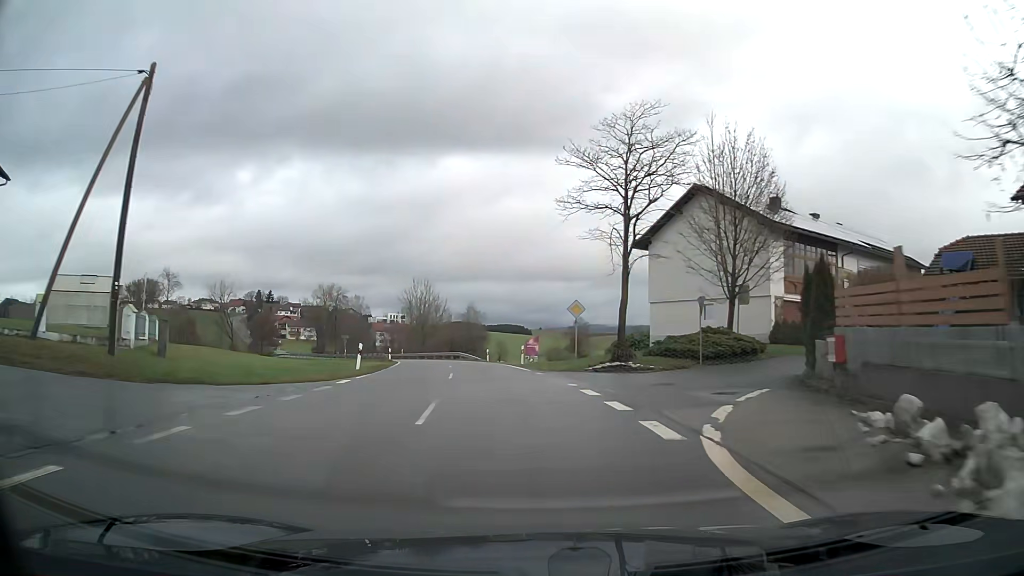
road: tertiary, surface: asphalt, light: Day
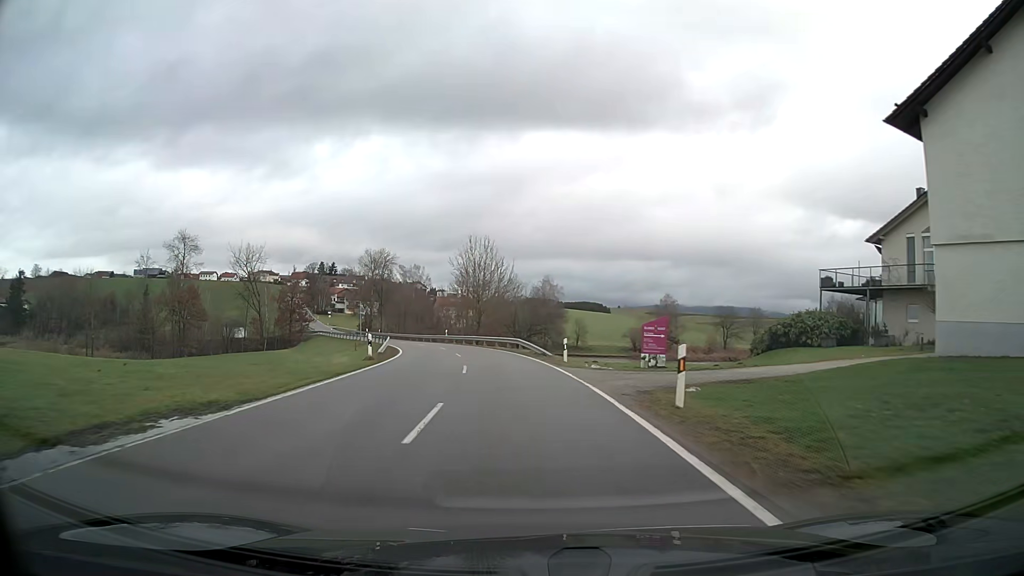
(-1.5, +25.6) m; -6°
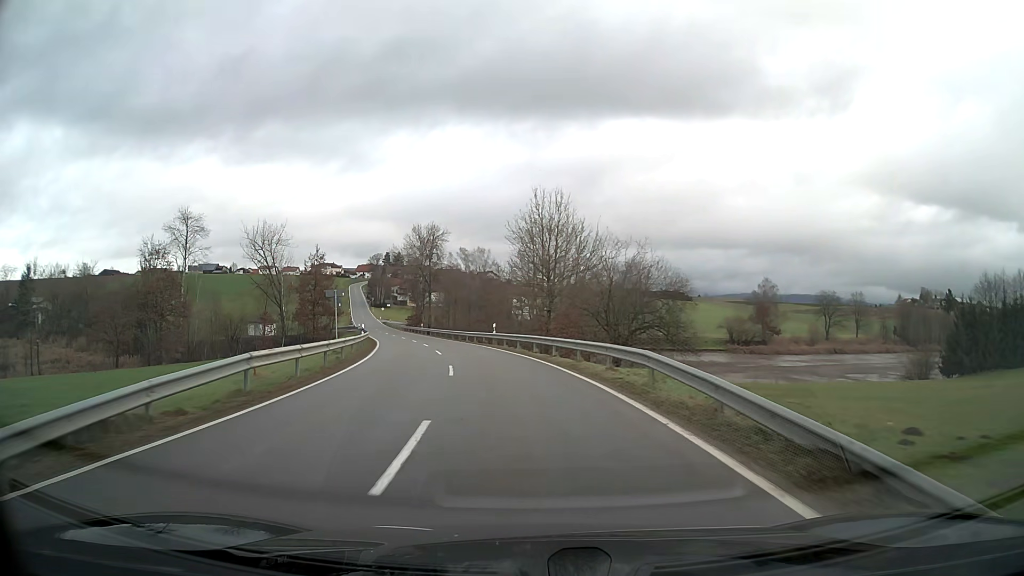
(-1.4, +26.5) m; -7°
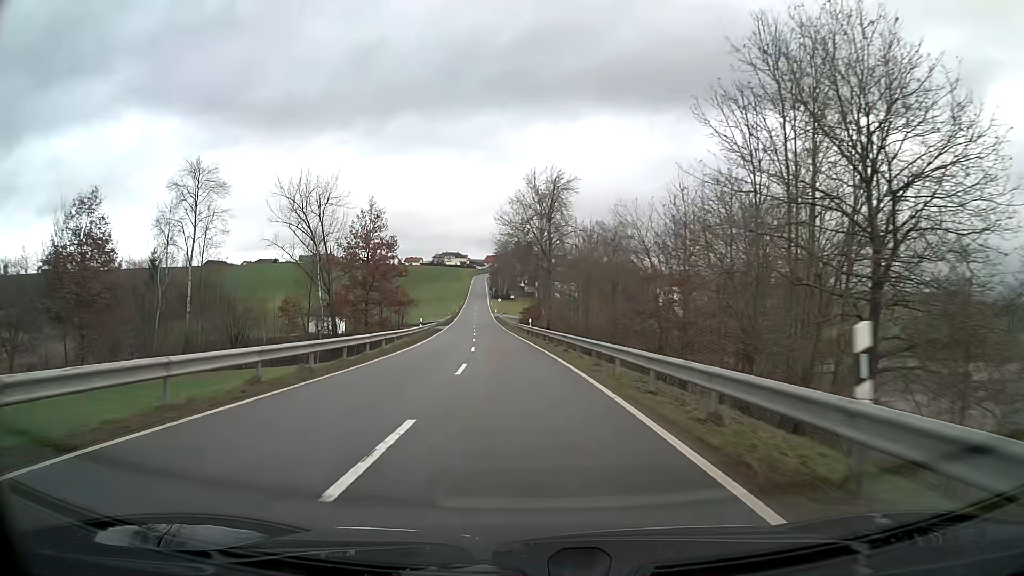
(-3.6, +35.9) m; -11°
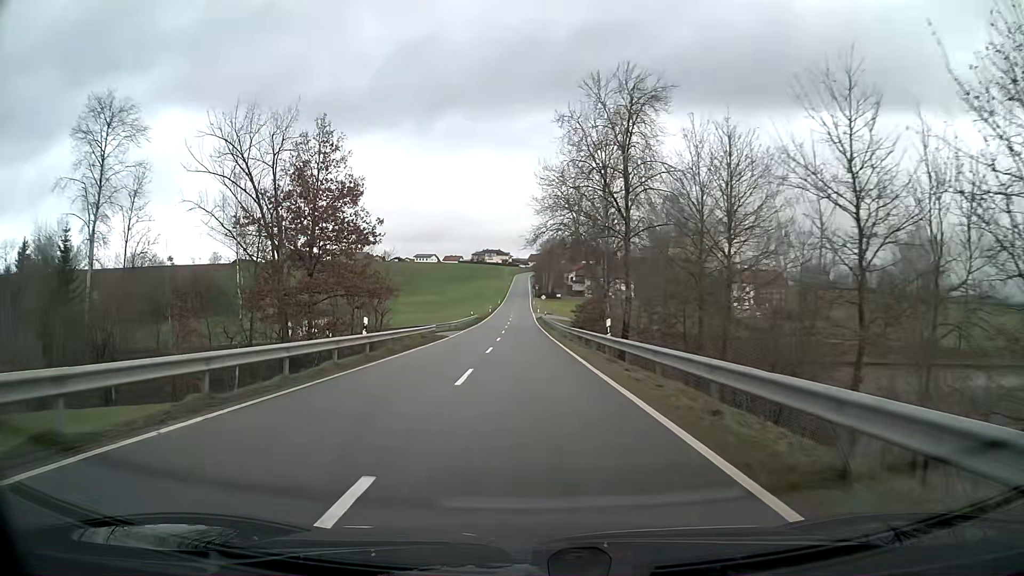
(-1.0, +27.4) m; -4°
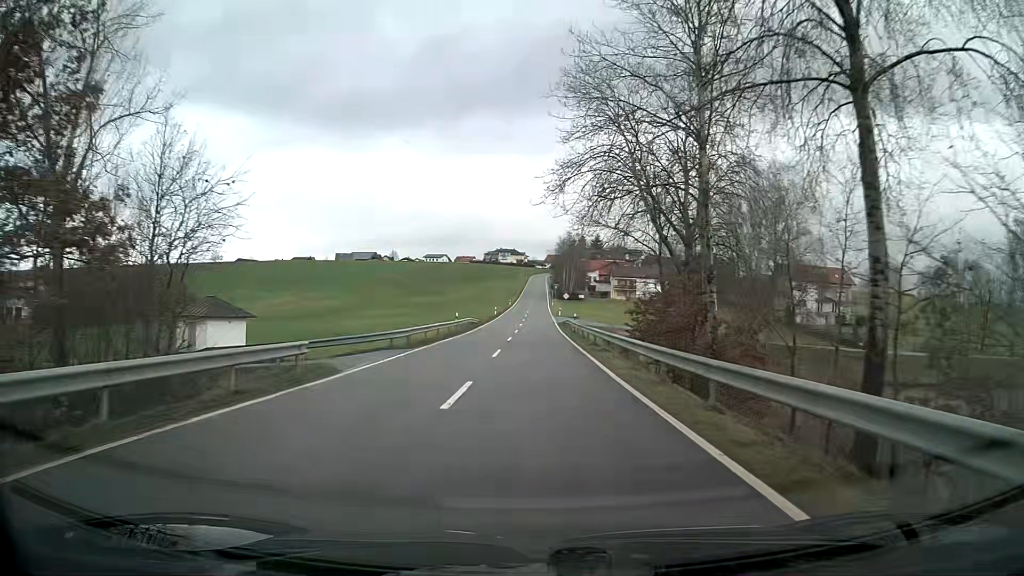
(-0.3, +27.3) m; -1°
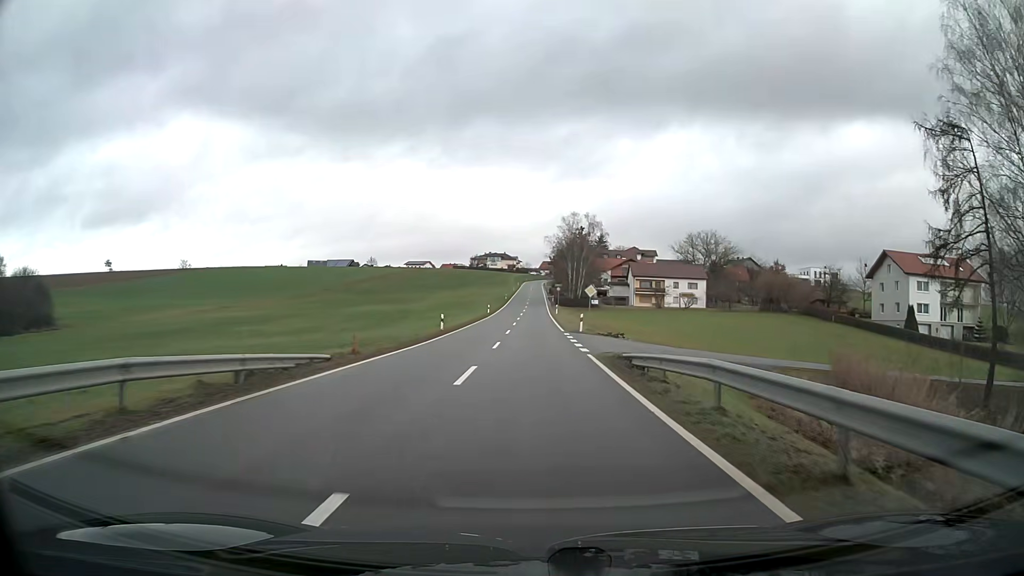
(+0.2, +45.0) m; 0°
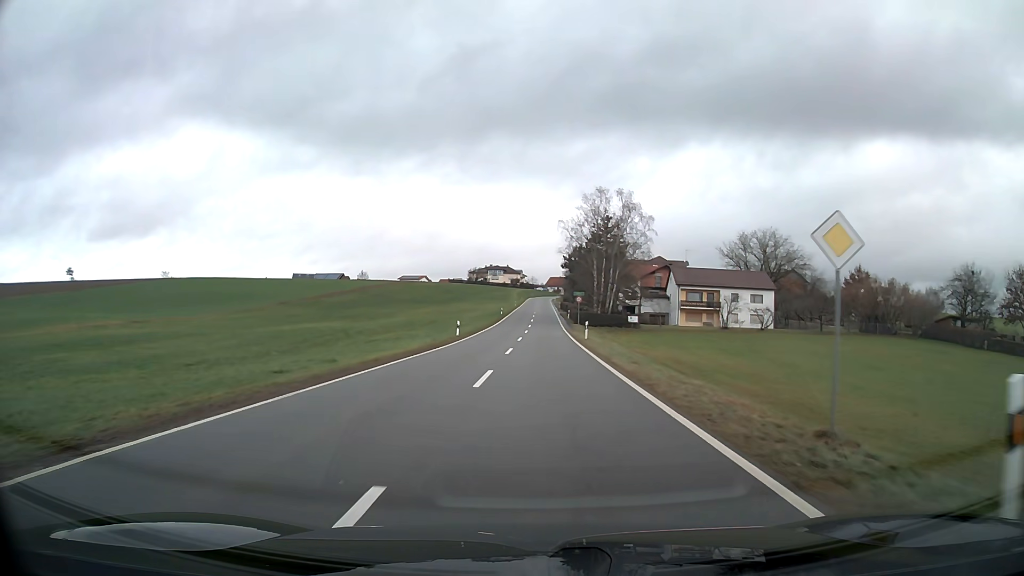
(-0.2, +35.3) m; 0°
(0, +10) (0, +20) (0, +30) (+1, +40) (+1, +50) (+1, +60) (+1, +70) (+1, +80) (+1, +90) (+1, +100) m
